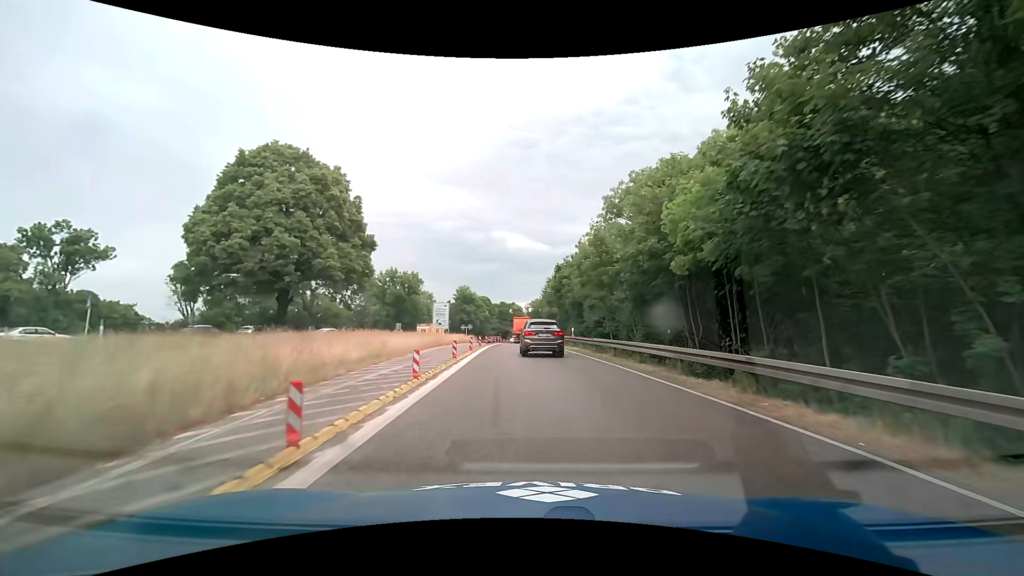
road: trunk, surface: asphalt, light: Day
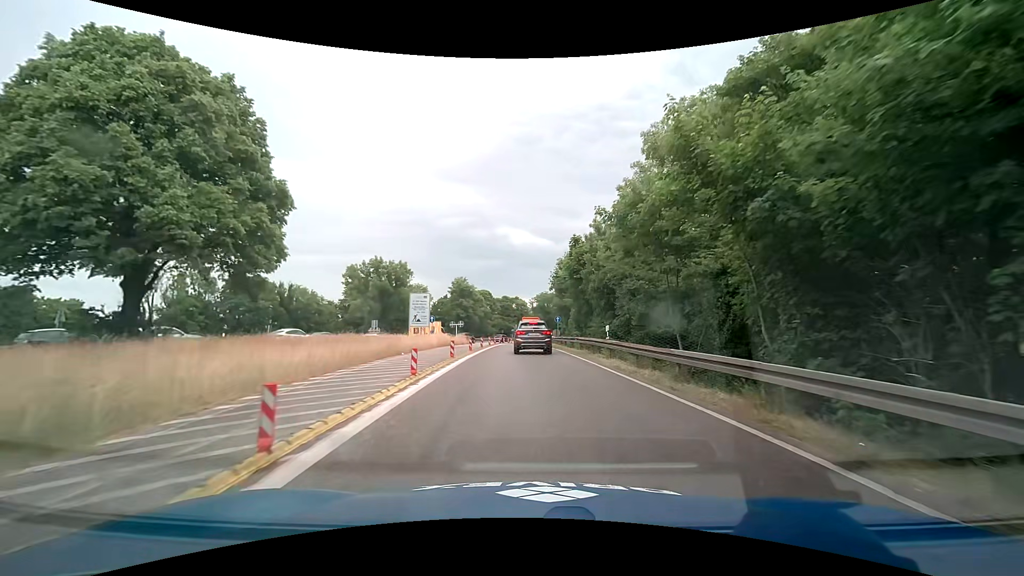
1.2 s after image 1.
(-0.1, +13.5) m; 0°
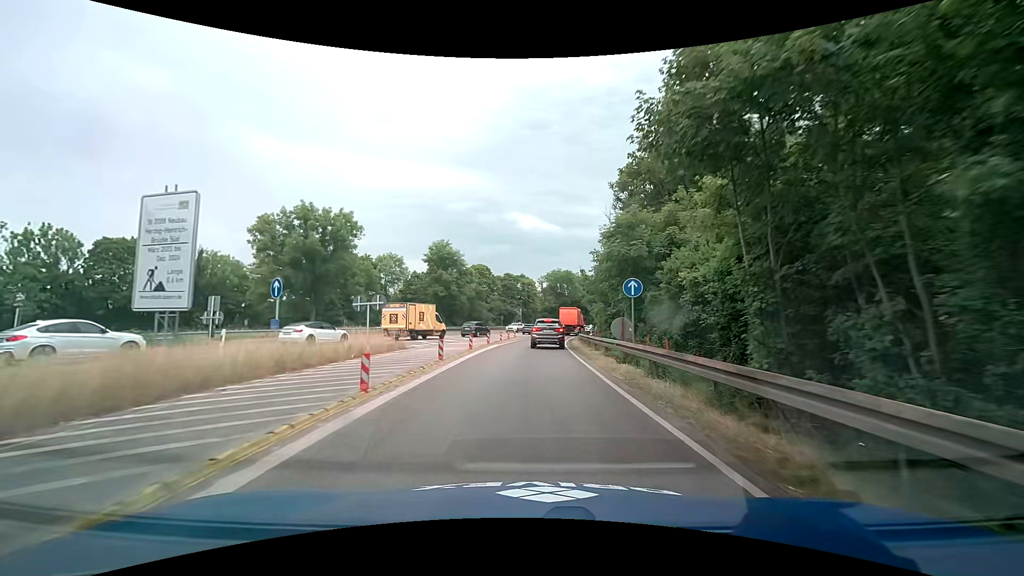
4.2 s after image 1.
(-0.4, +32.2) m; -1°
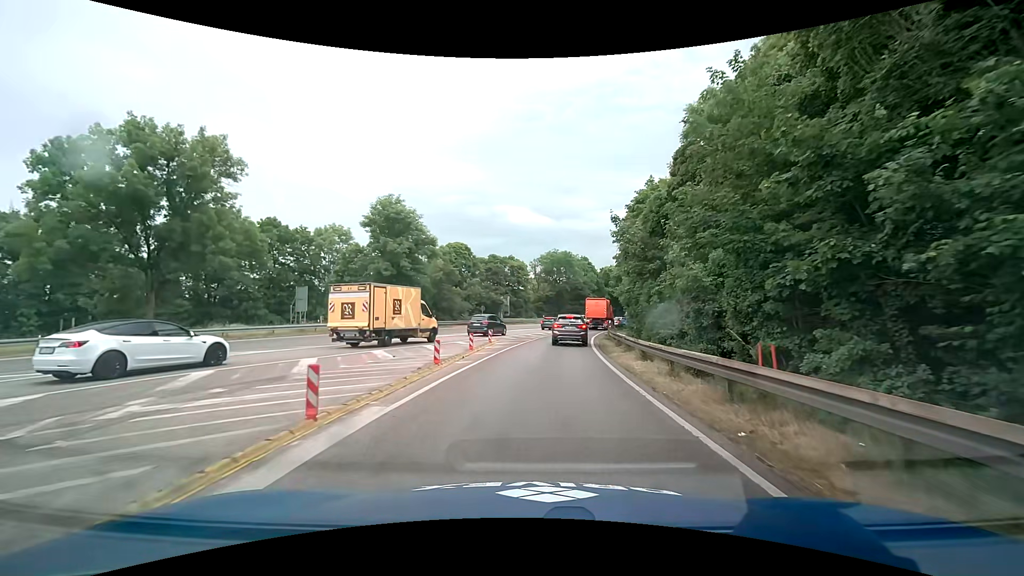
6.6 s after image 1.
(+0.1, +23.7) m; +1°
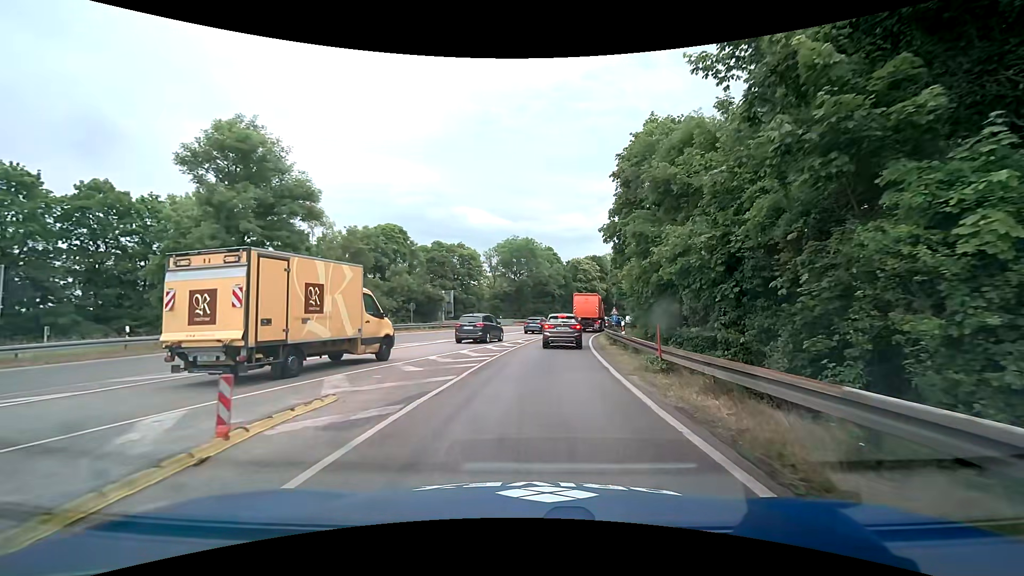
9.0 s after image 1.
(+0.8, +19.8) m; +4°
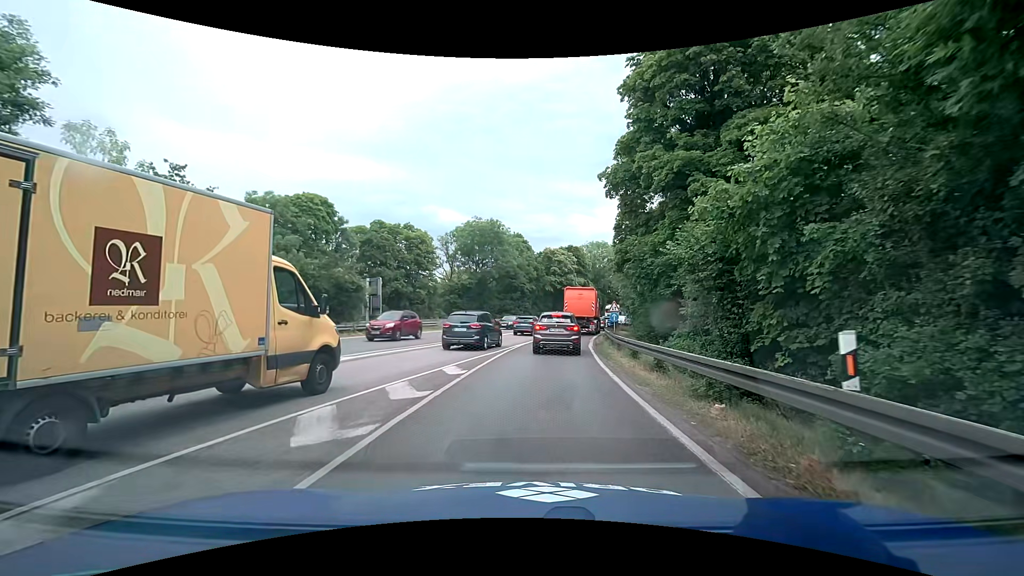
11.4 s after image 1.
(+0.7, +16.2) m; +4°
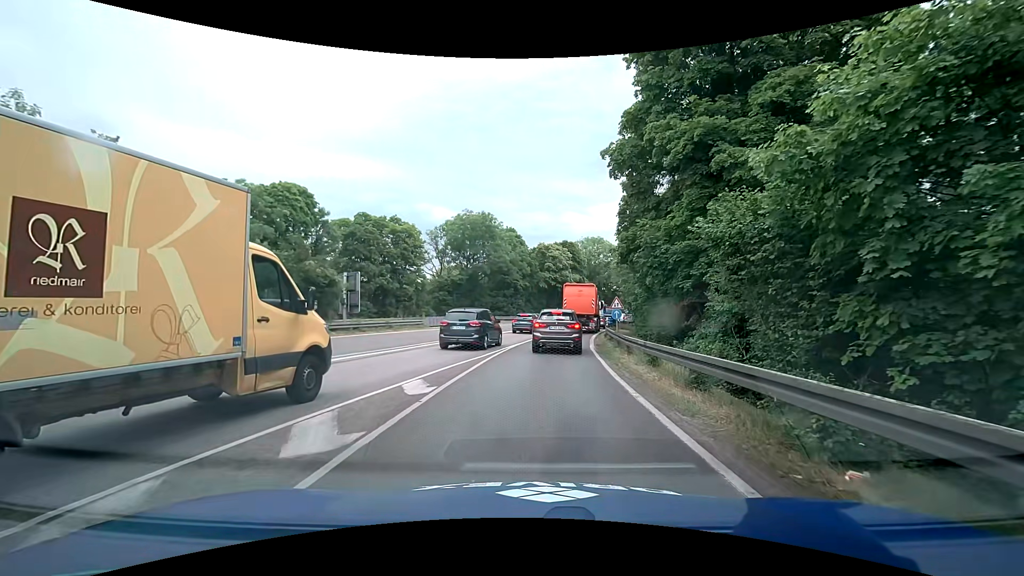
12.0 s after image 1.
(0.0, +3.3) m; +1°
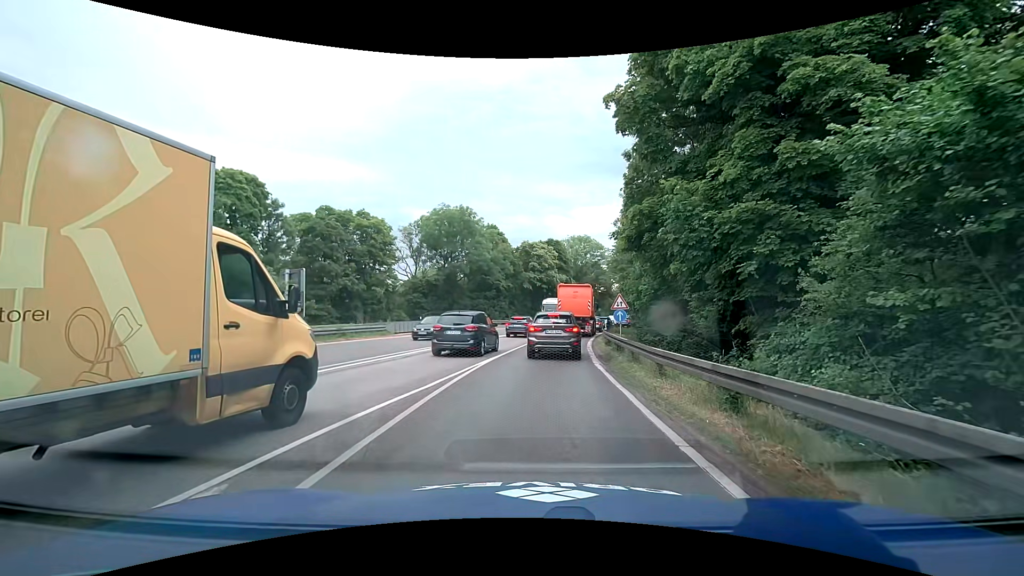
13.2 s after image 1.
(+0.1, +6.1) m; +3°
